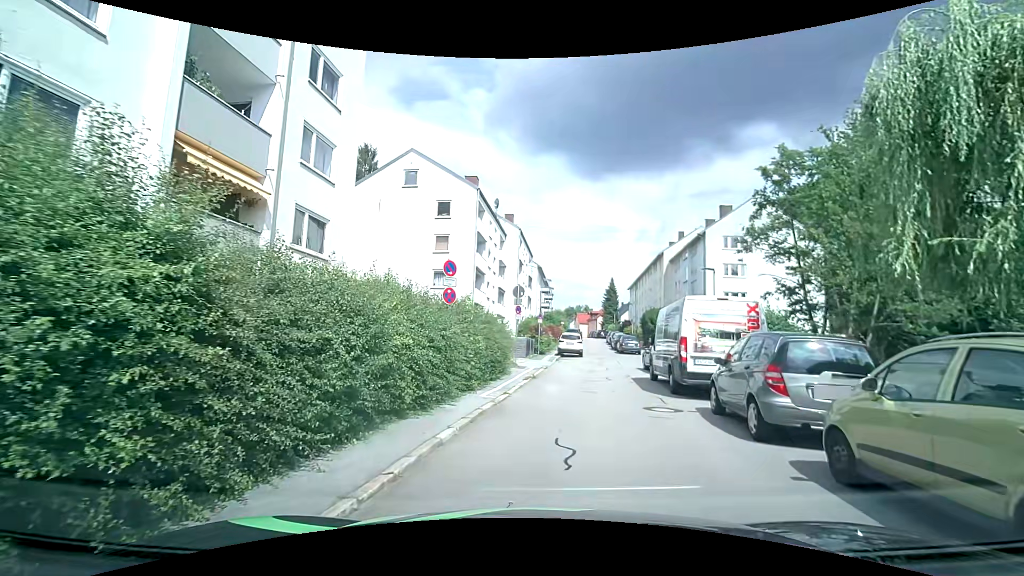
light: Day
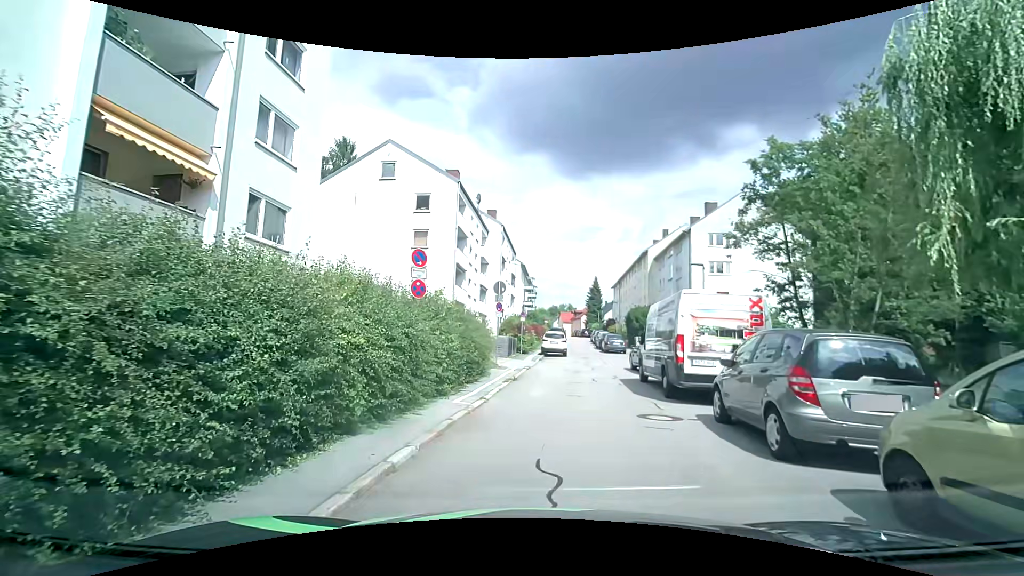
(0.0, +1.3) m; +1°
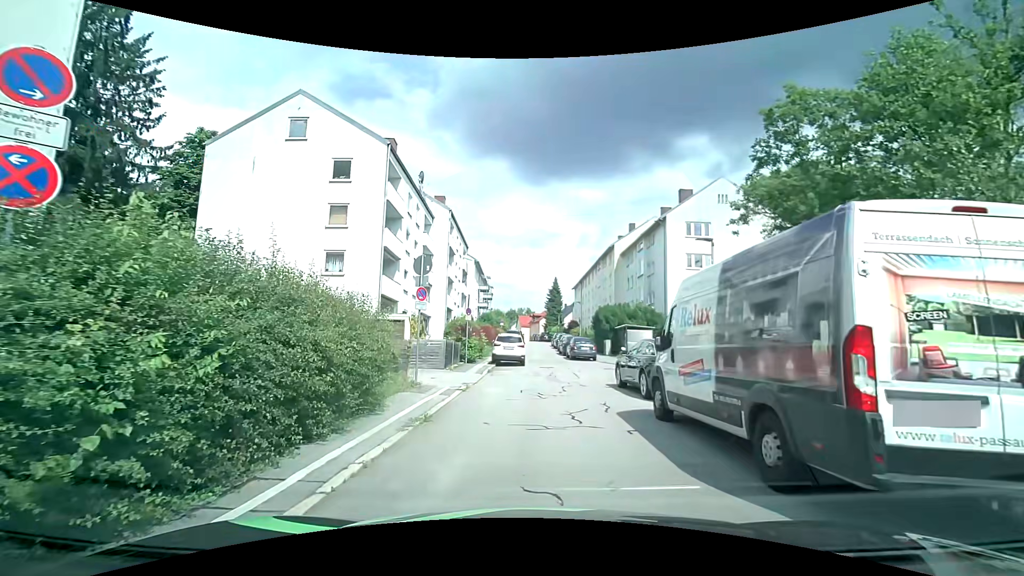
(+0.3, +7.5) m; +6°
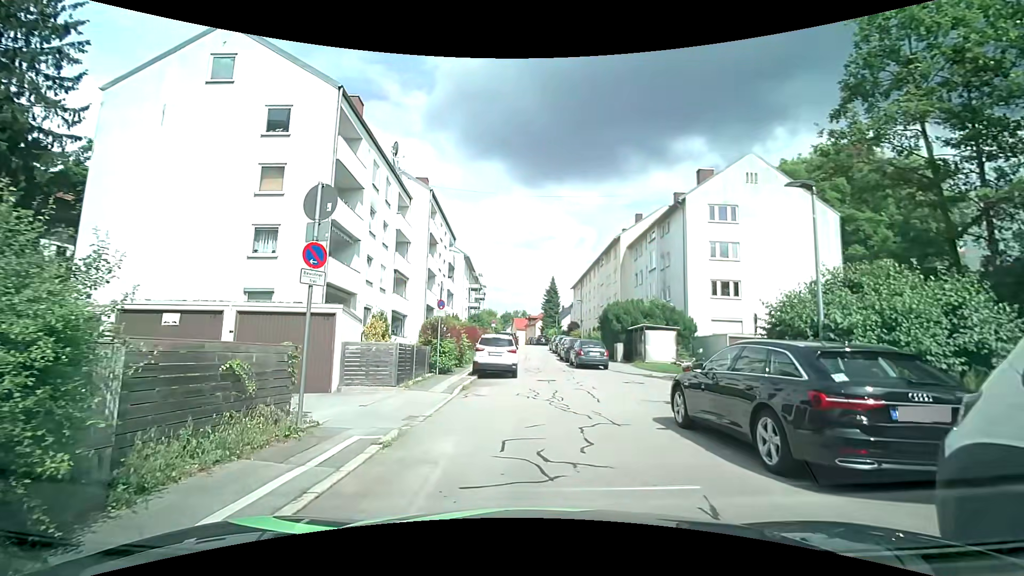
(-0.2, +6.6) m; -2°
